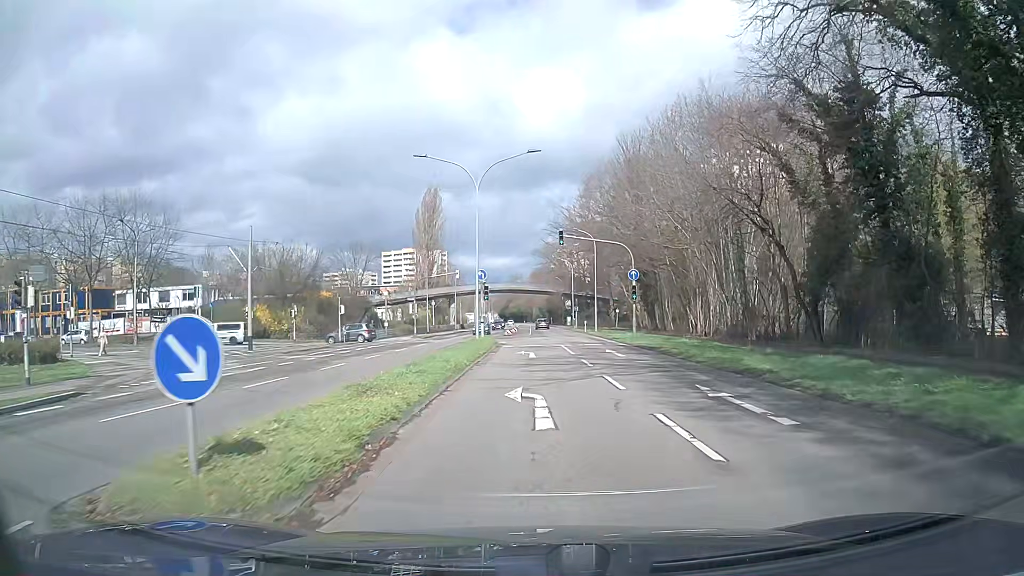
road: secondary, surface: asphalt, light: Day
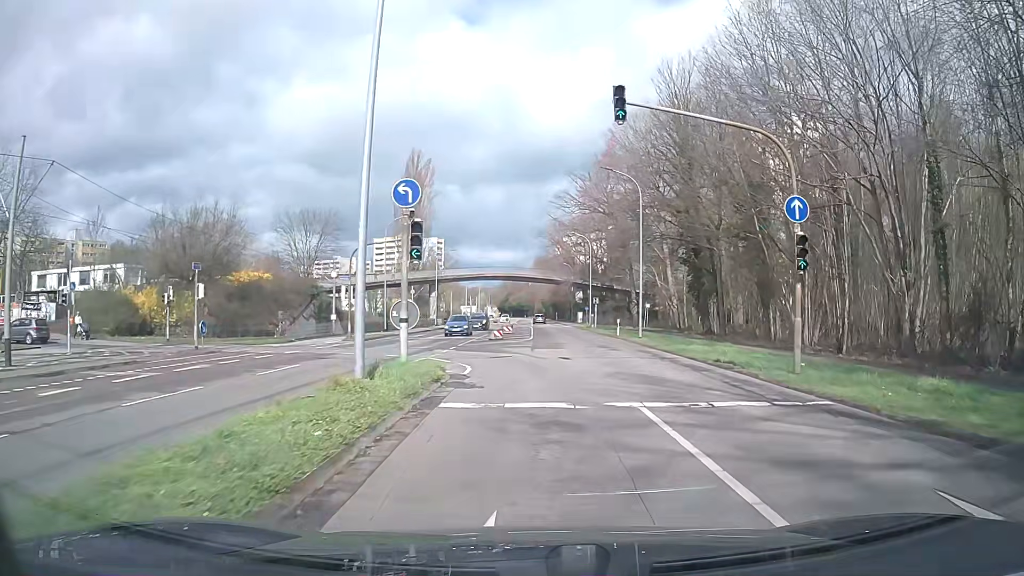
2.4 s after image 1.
(0.0, +23.2) m; -1°
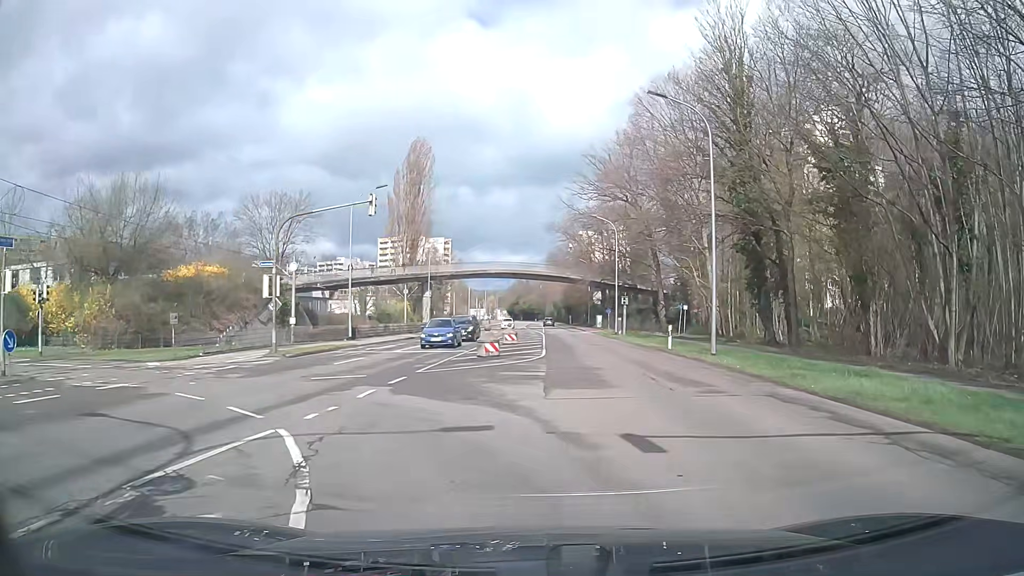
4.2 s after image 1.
(+0.2, +12.9) m; -1°
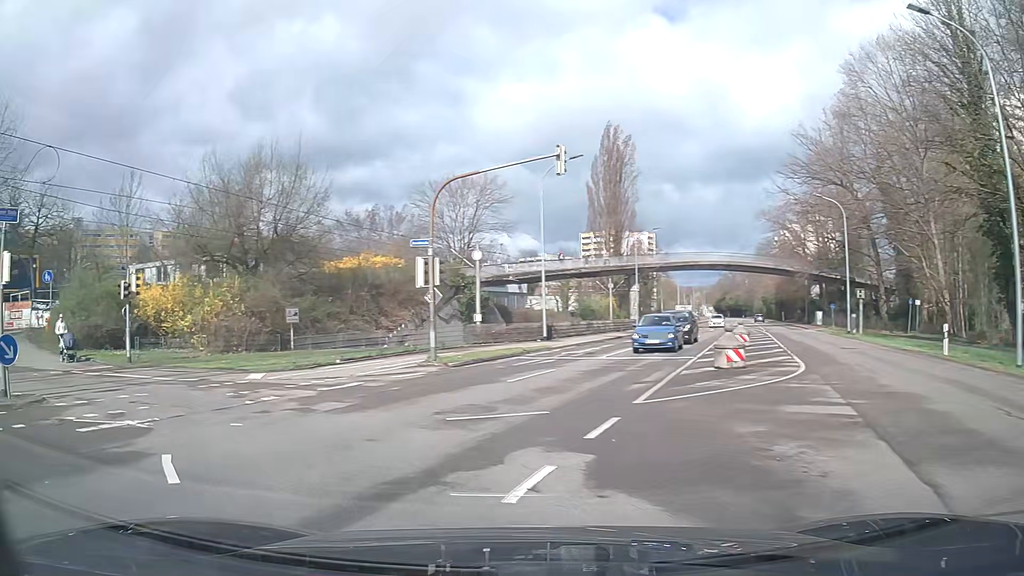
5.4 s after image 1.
(-0.8, +7.0) m; -16°
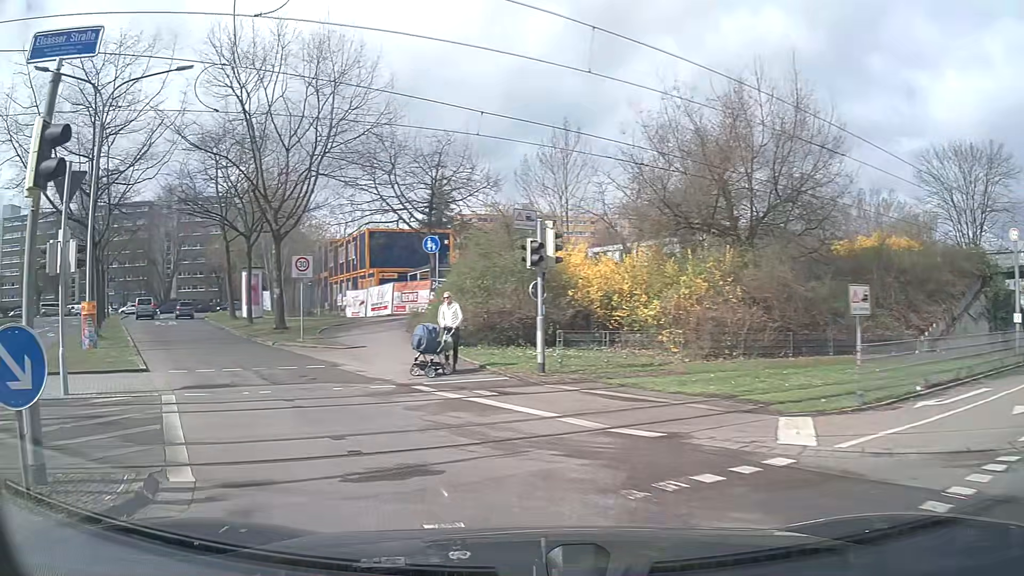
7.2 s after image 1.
(-3.8, +9.5) m; -41°
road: residential
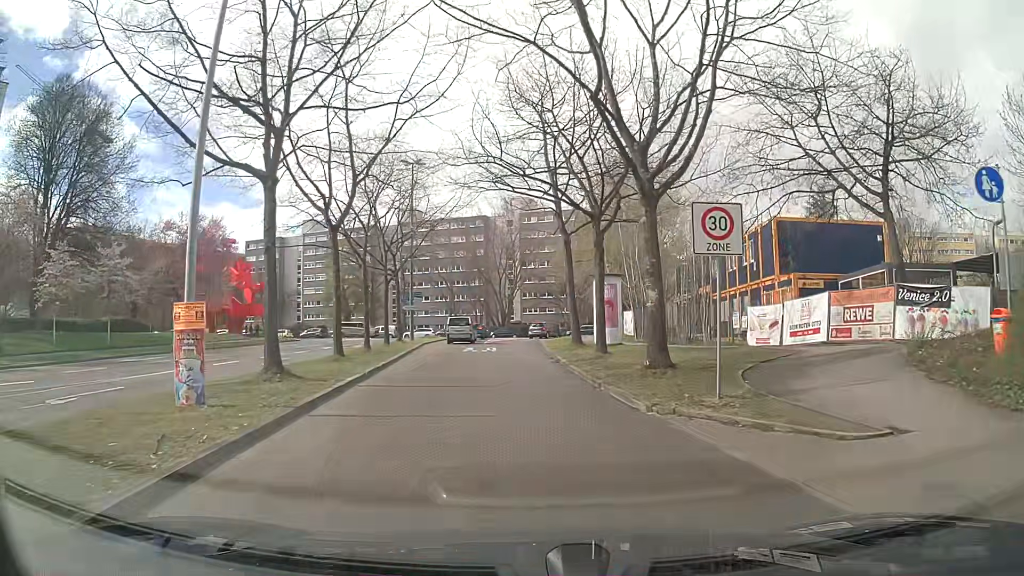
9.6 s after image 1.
(-4.8, +13.5) m; -31°
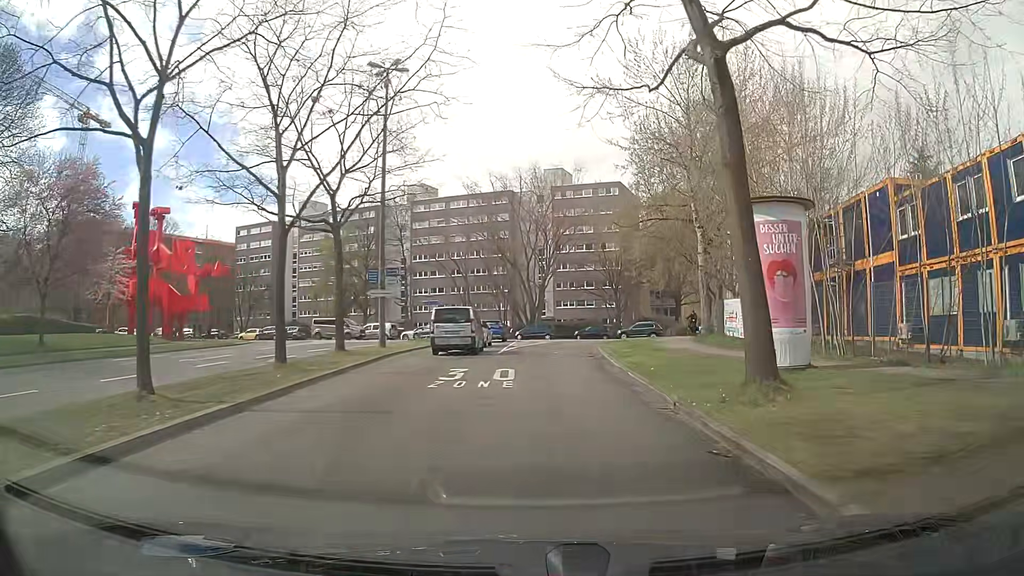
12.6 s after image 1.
(-0.4, +21.0) m; -2°
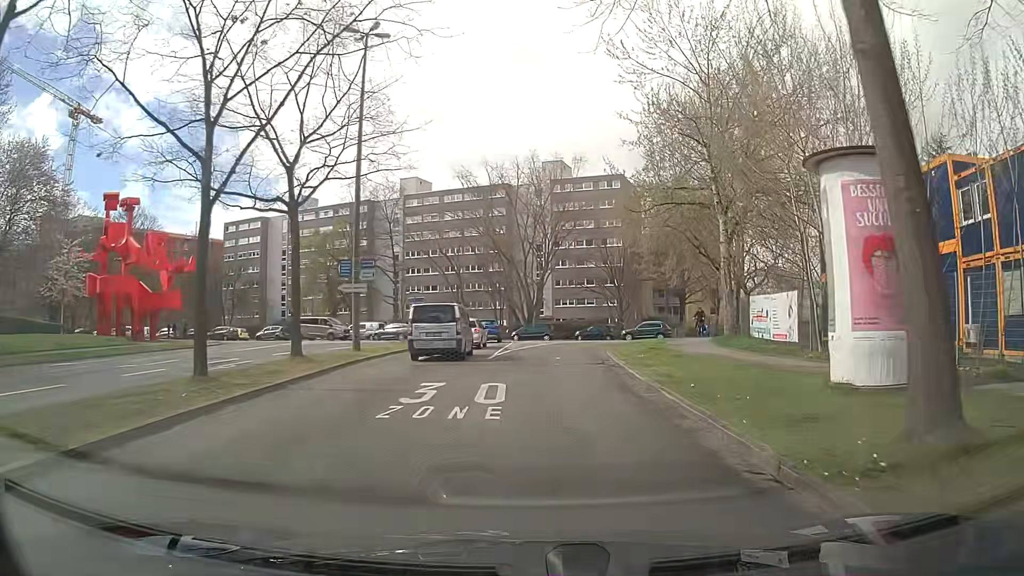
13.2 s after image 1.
(0.0, +4.5) m; -1°
